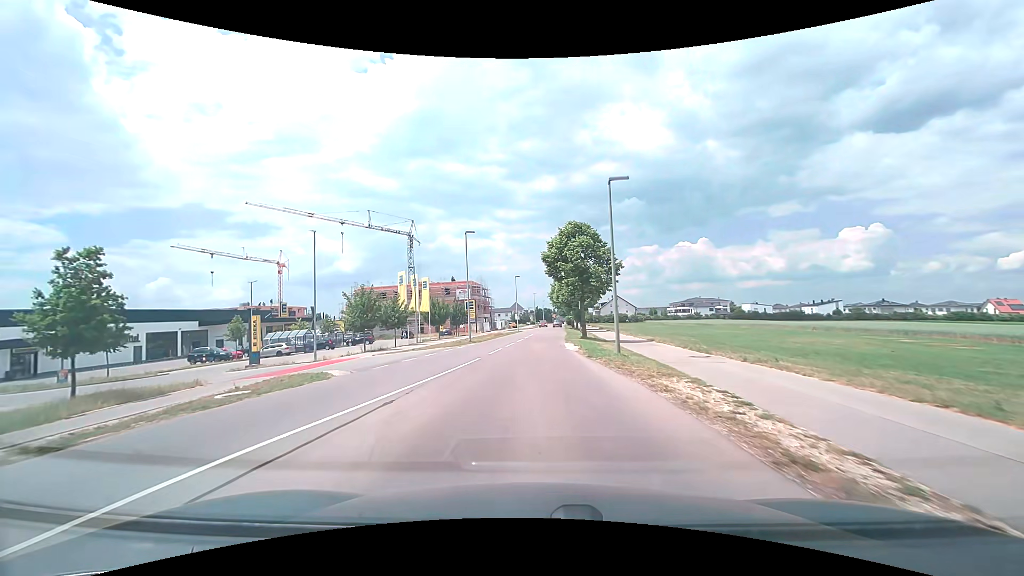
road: tertiary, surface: asphalt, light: Day
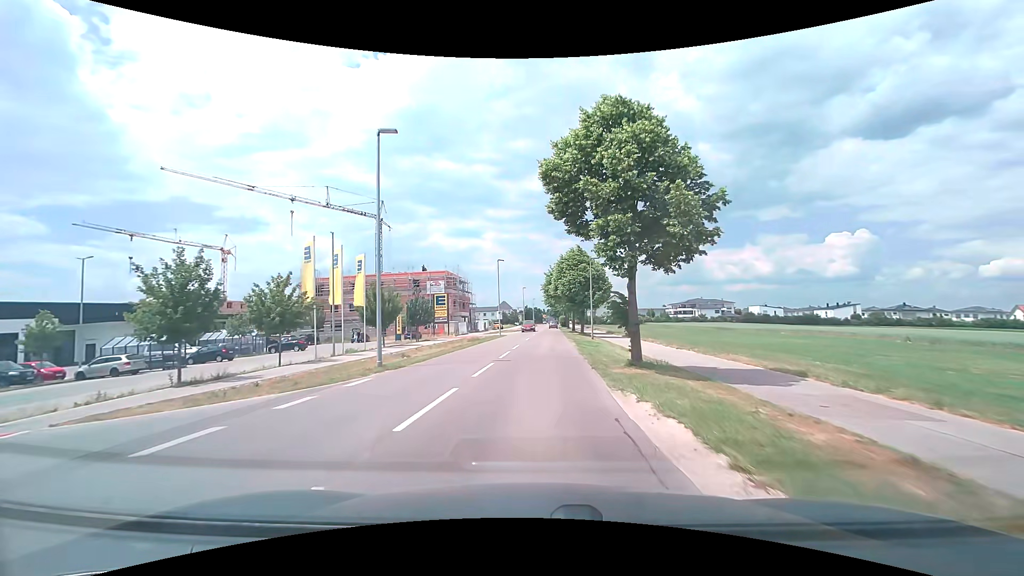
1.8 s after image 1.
(0.0, +19.8) m; +2°
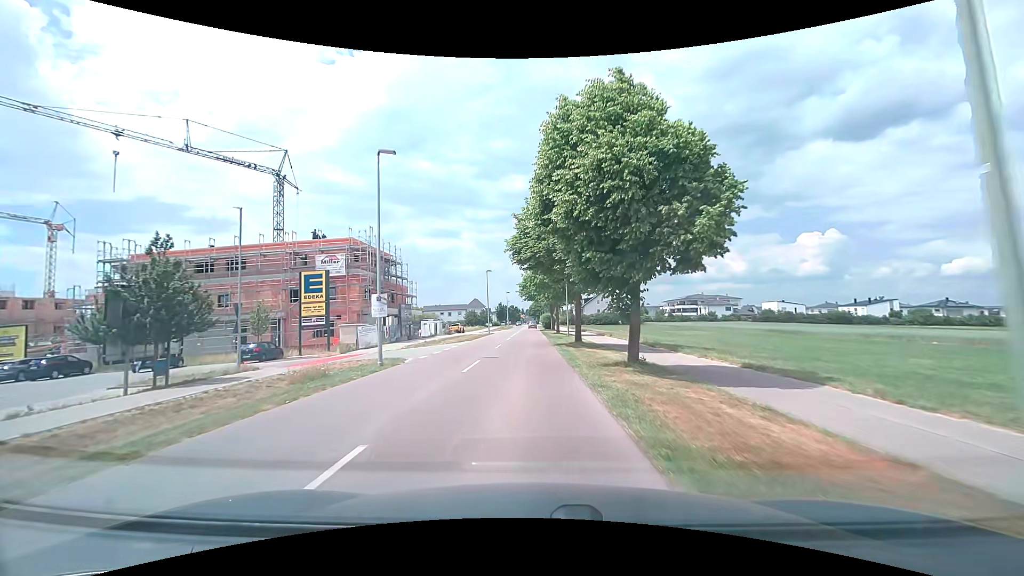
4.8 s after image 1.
(+0.9, +34.7) m; +2°
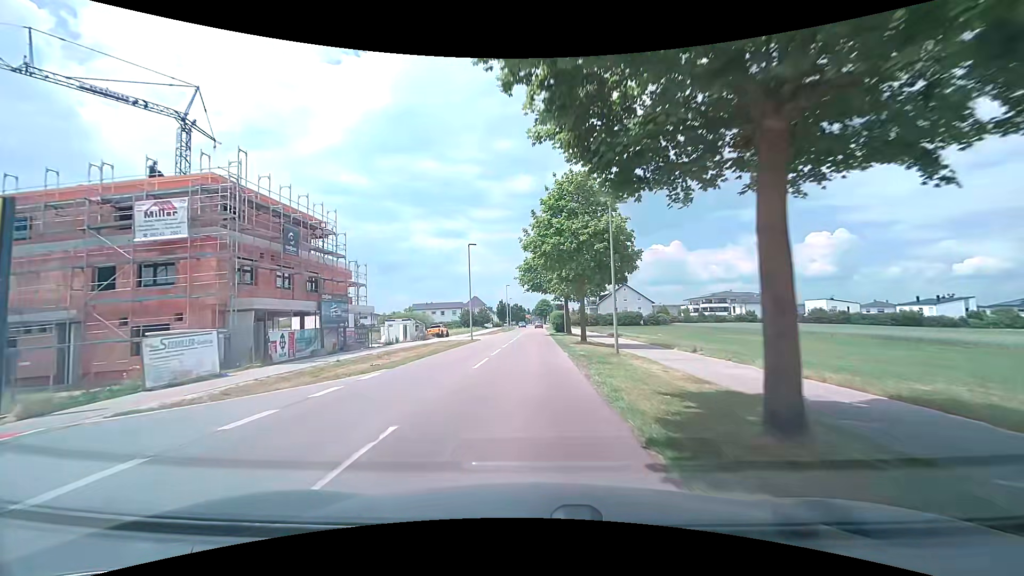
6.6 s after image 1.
(-0.1, +23.0) m; -1°
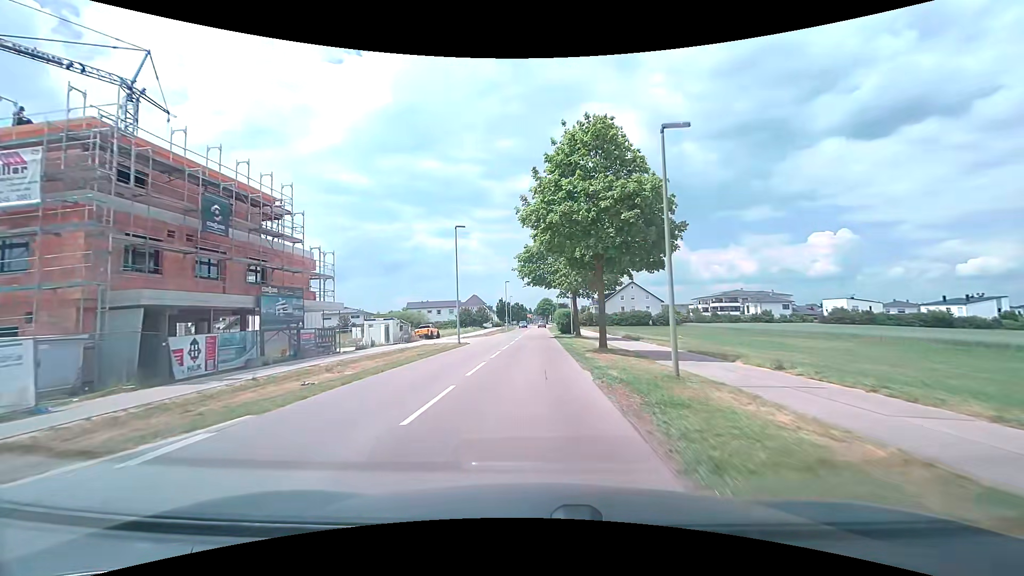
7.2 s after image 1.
(0.0, +8.0) m; 0°
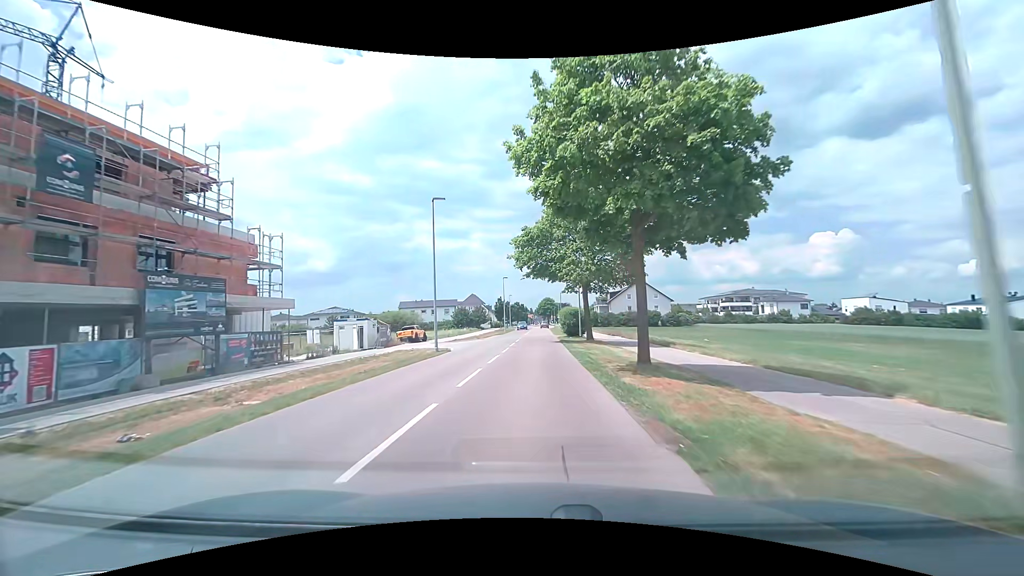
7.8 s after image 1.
(0.0, +8.1) m; +1°
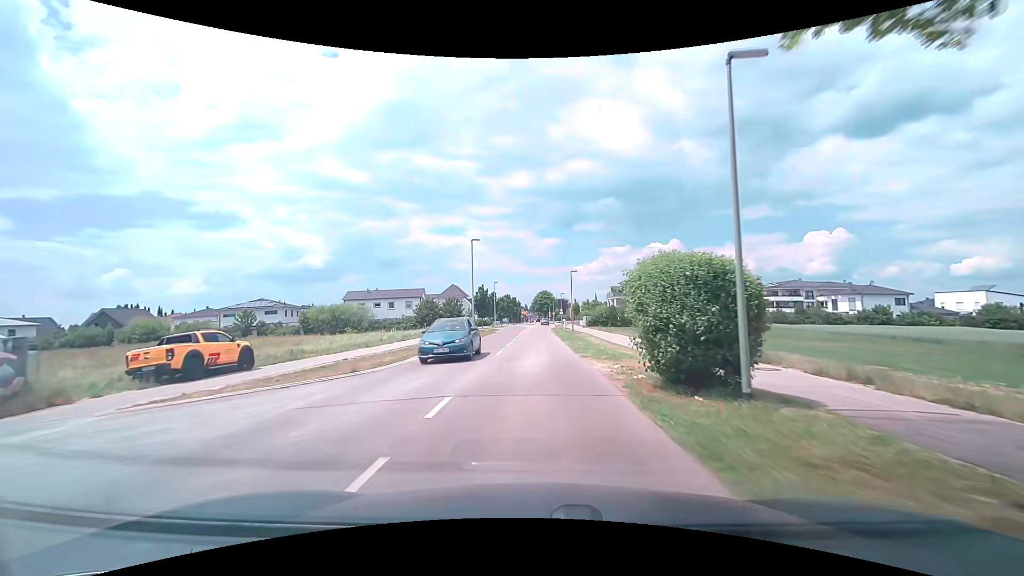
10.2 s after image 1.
(-0.2, +33.2) m; 0°
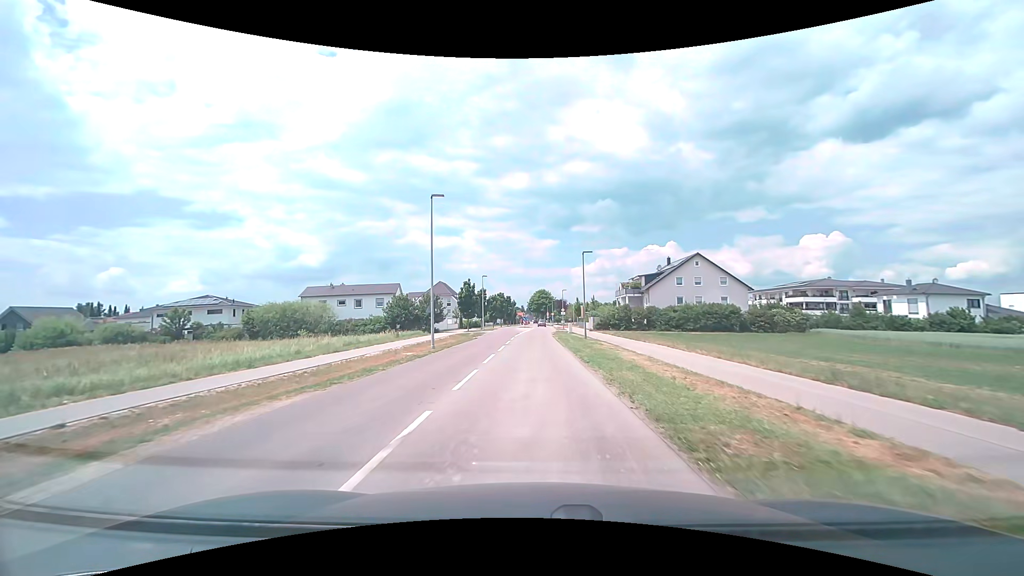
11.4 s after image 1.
(0.0, +15.3) m; +1°
(0, +10) (0, +20) (0, +30) (0, +40) (0, +50) (0, +60) (+1, +70) (+1, +80) (+1, +90) (+1, +100) m
